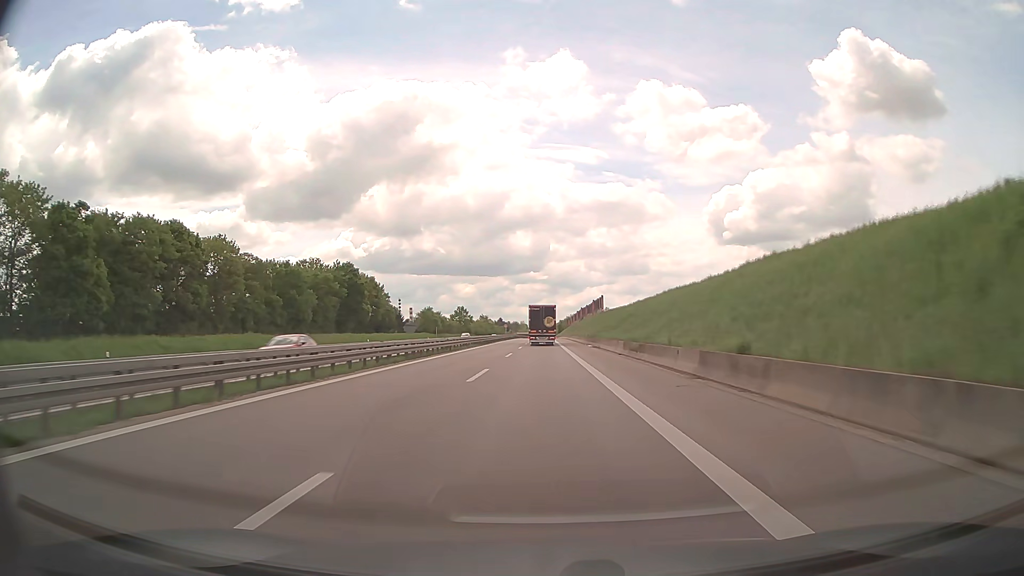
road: trunk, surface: asphalt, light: Day
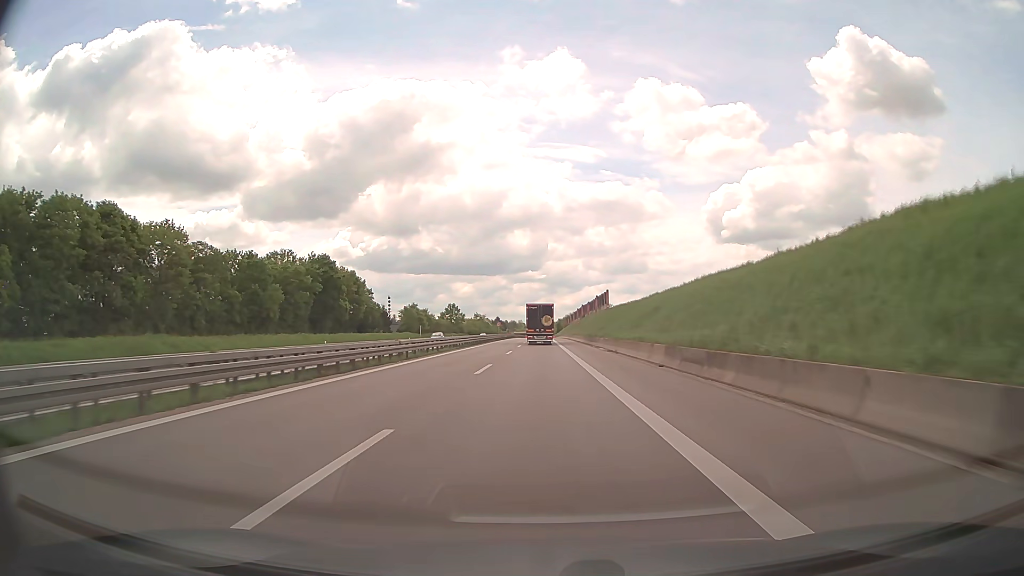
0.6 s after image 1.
(0.0, +15.2) m; 0°
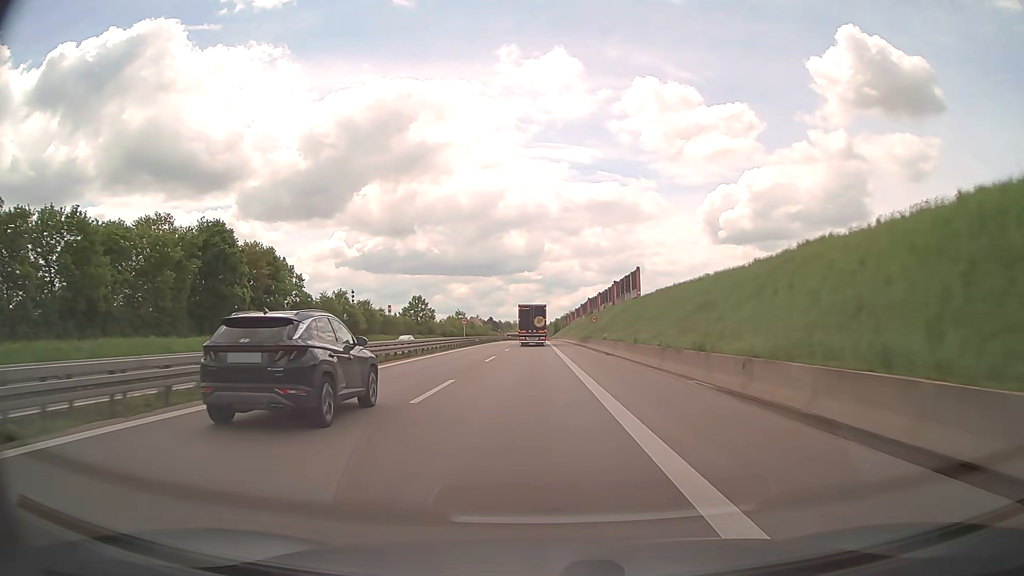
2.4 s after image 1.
(+0.2, +44.3) m; 0°
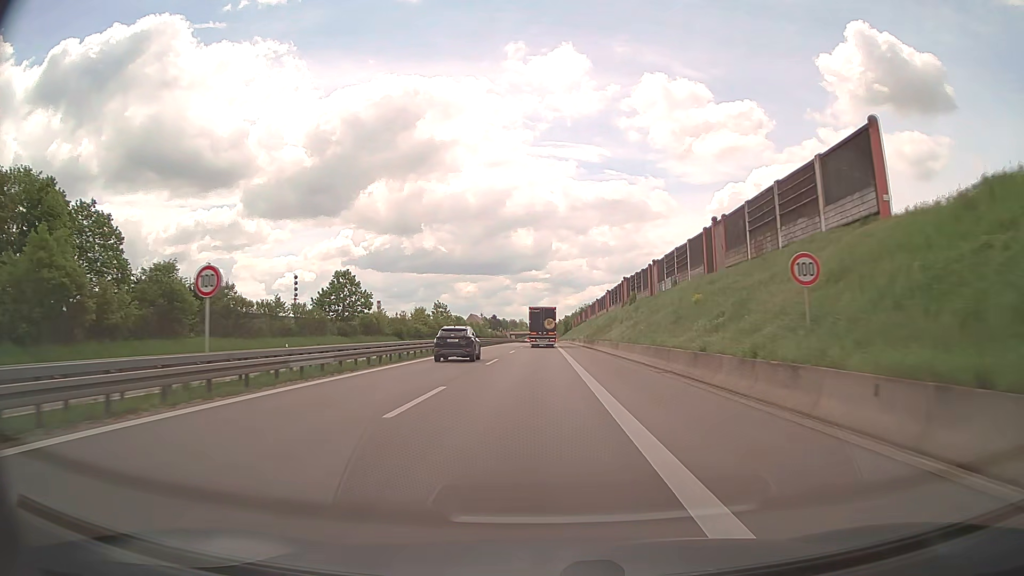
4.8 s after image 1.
(-0.4, +56.1) m; -1°
(0, +10) (0, +20) (0, +30) (0, +40) (0, +50) (0, +60) (0, +70) (0, +80) (0, +90) (0, +100) m
